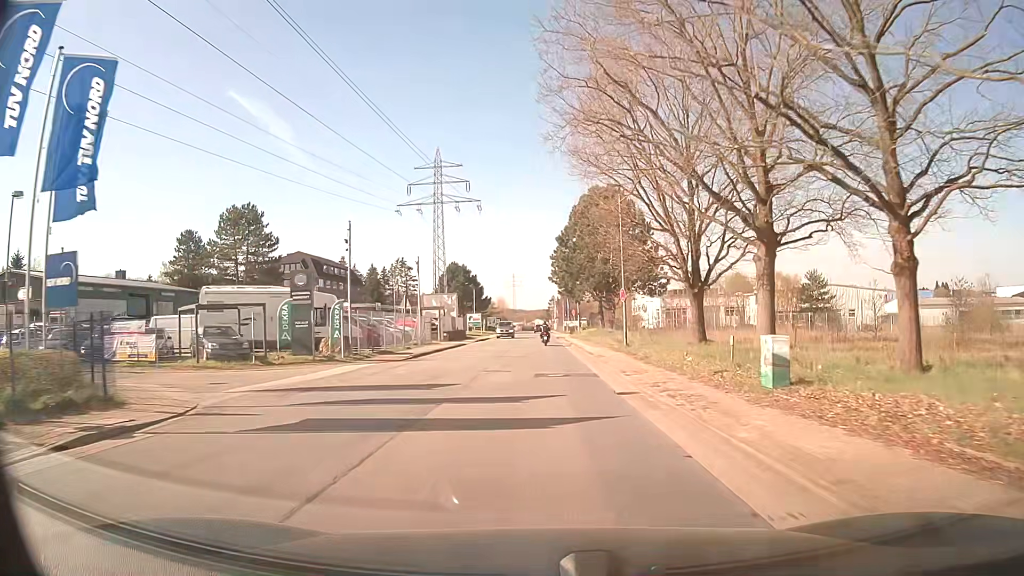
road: residential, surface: asphalt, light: Day
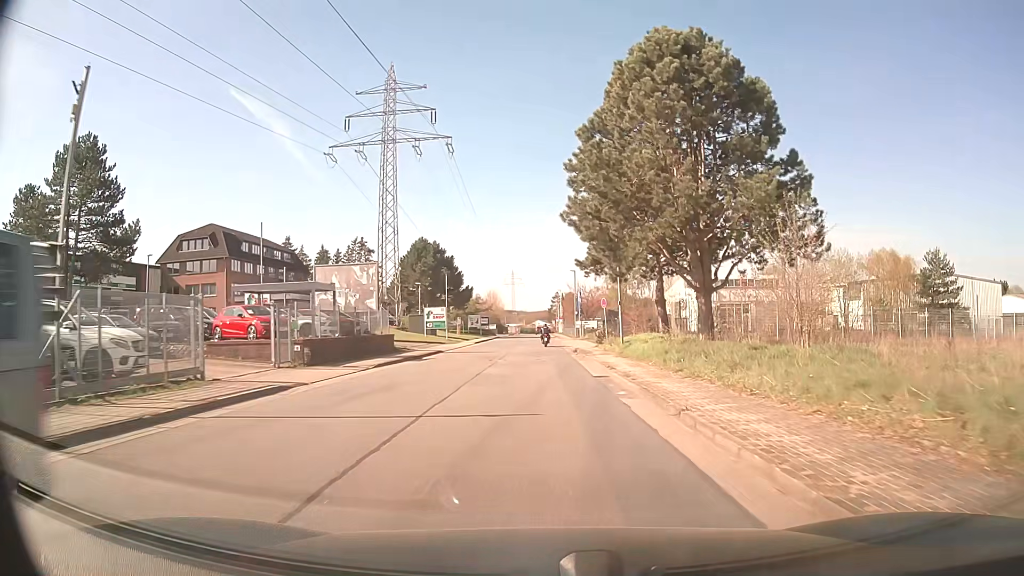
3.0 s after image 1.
(0.0, +35.9) m; 0°
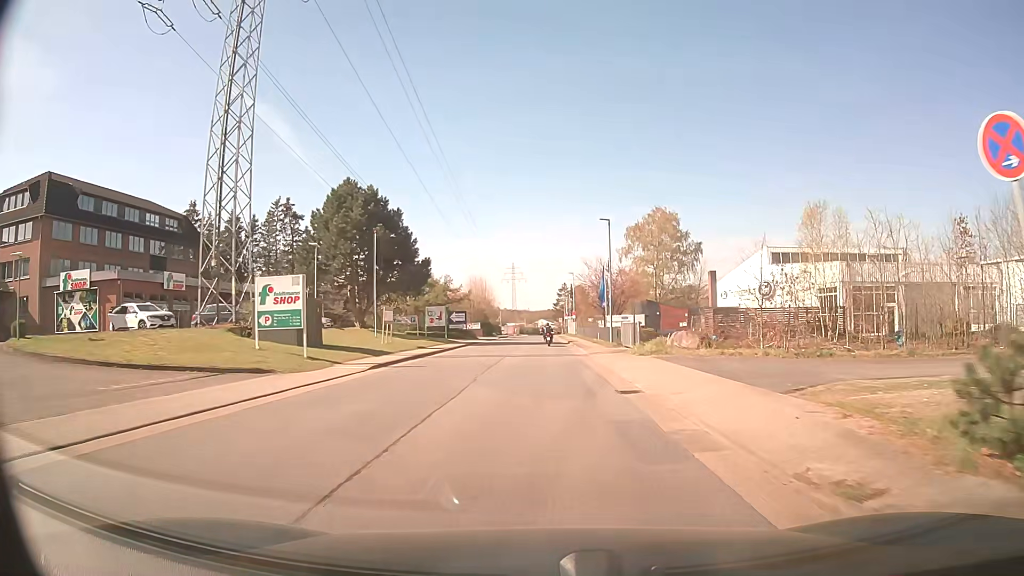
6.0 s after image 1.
(+0.1, +36.7) m; 0°
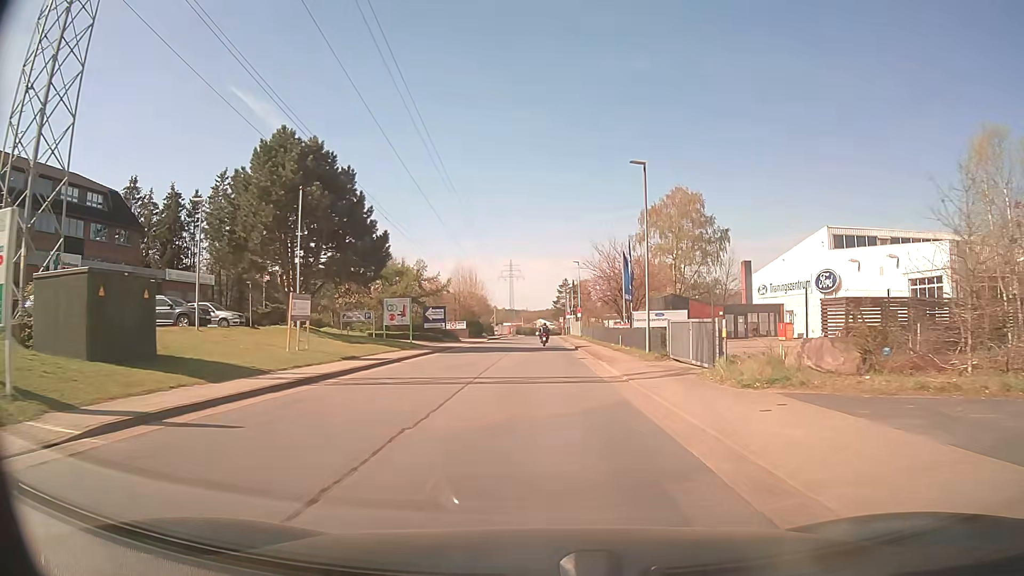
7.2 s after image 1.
(+0.1, +14.6) m; +1°
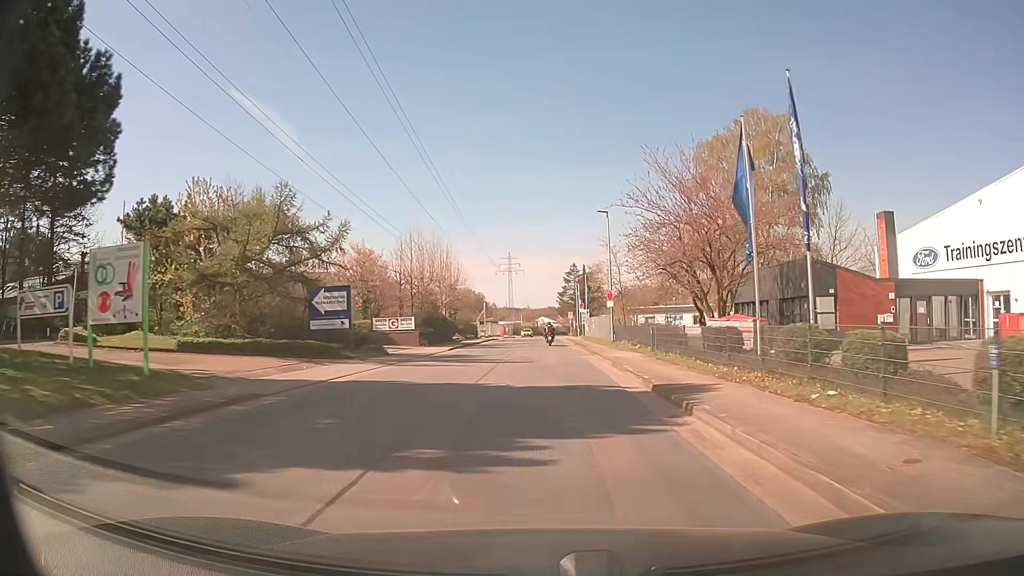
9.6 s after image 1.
(0.0, +29.5) m; 0°
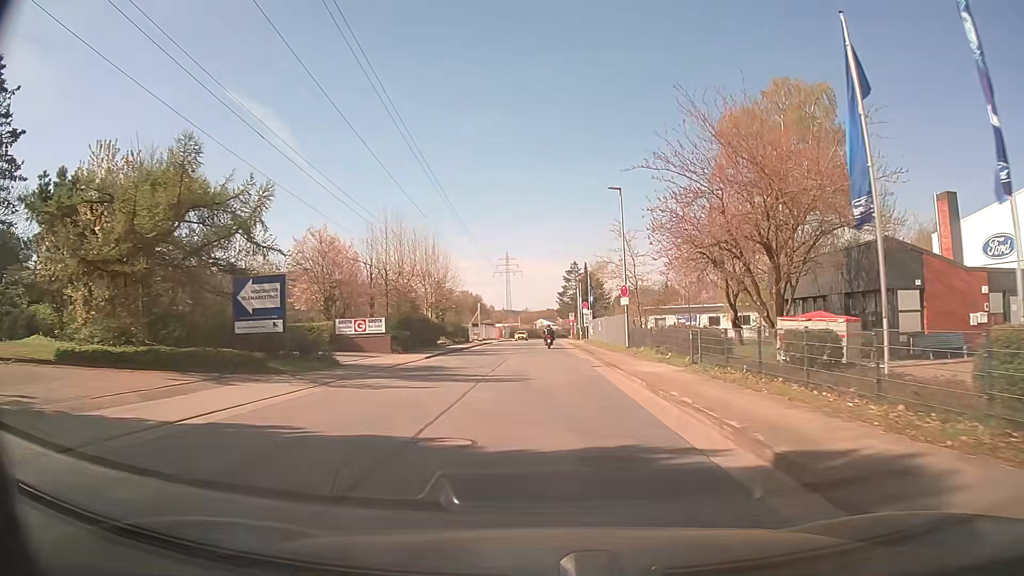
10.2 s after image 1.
(0.0, +7.5) m; 0°
